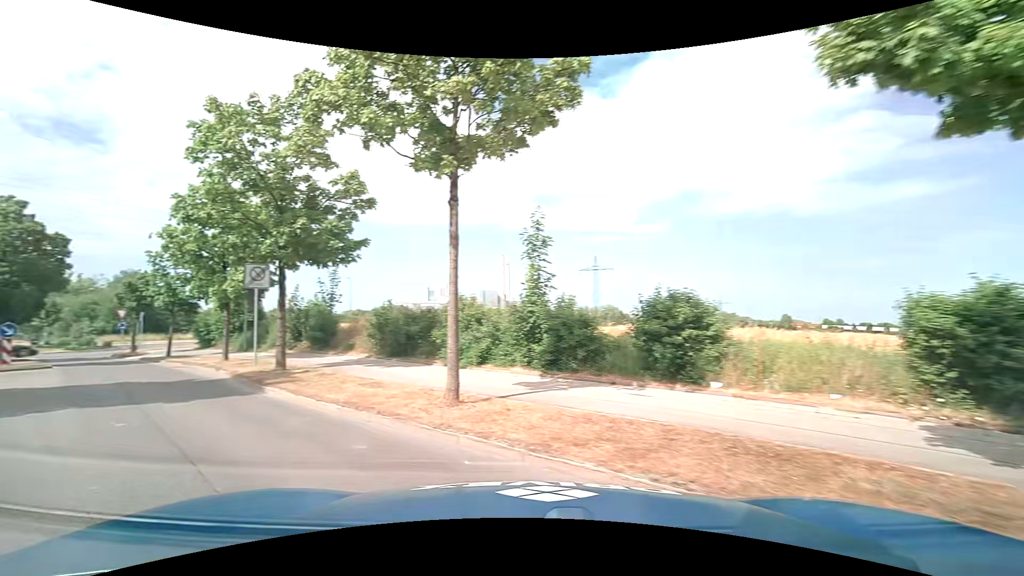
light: Day
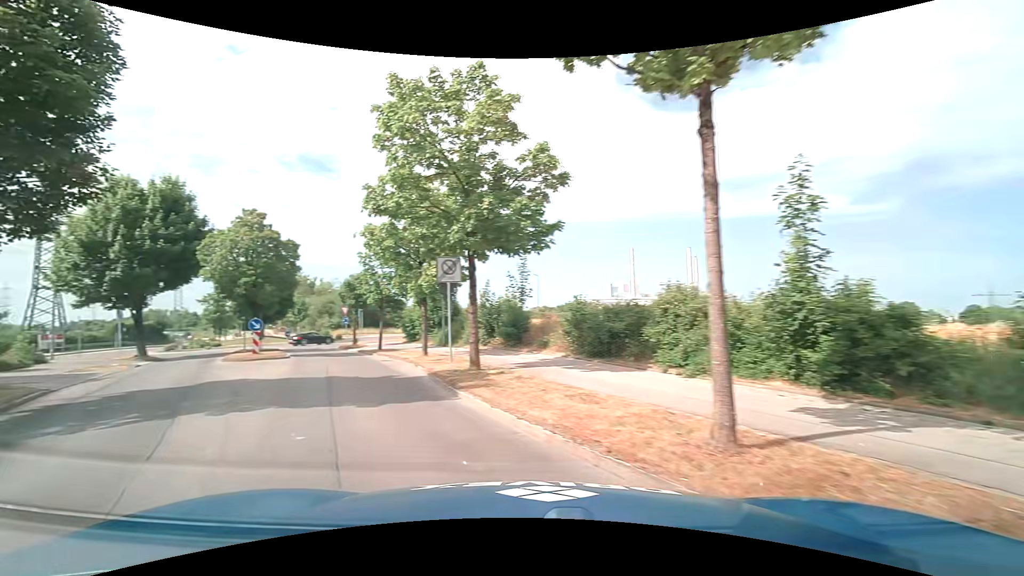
(-0.5, +2.8) m; -22°
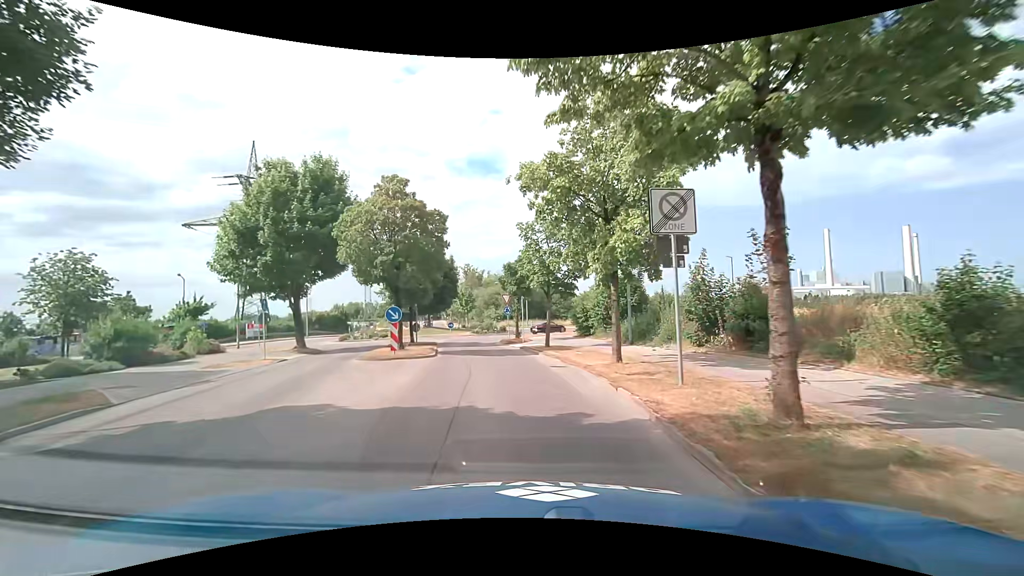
(-1.7, +7.6) m; -18°
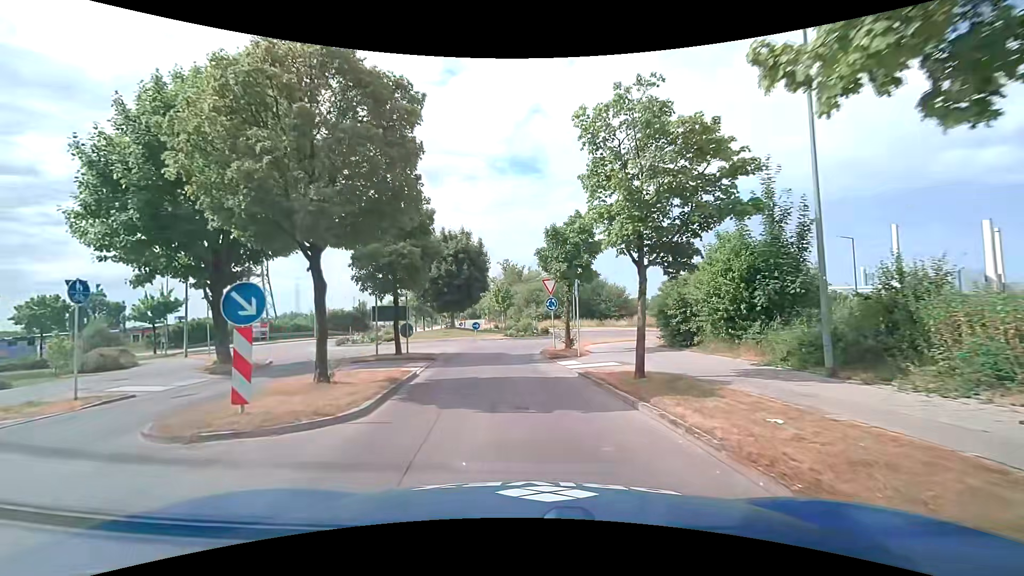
(-0.6, +12.0) m; -5°
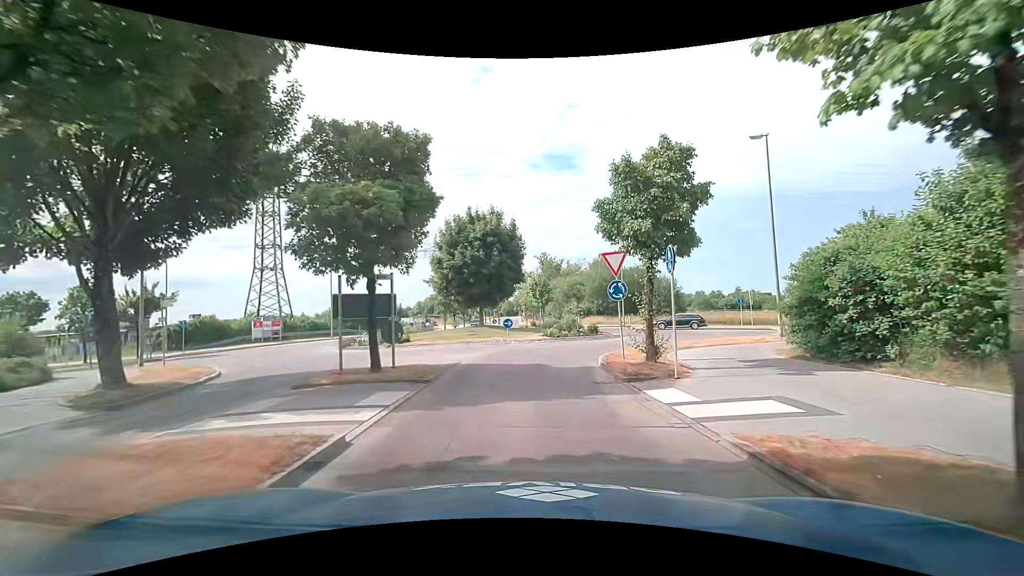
(-0.5, +7.5) m; -4°
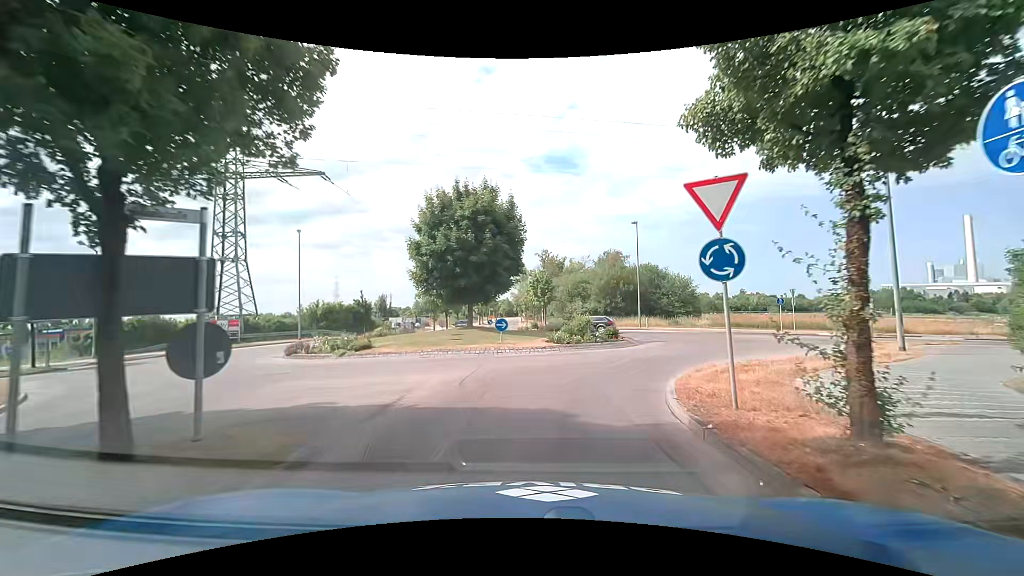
(-0.3, +7.6) m; -2°
